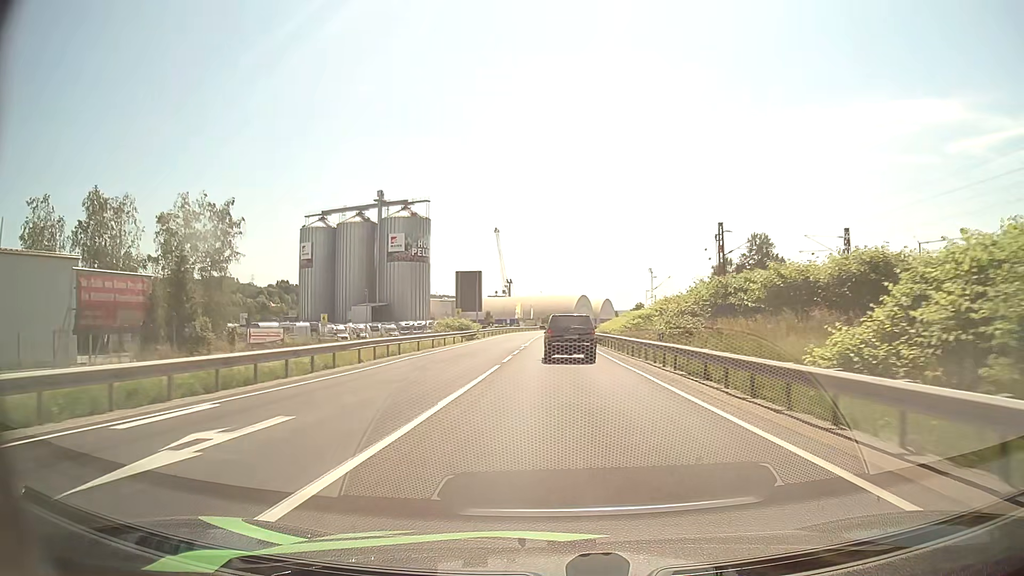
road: primary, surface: asphalt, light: Day
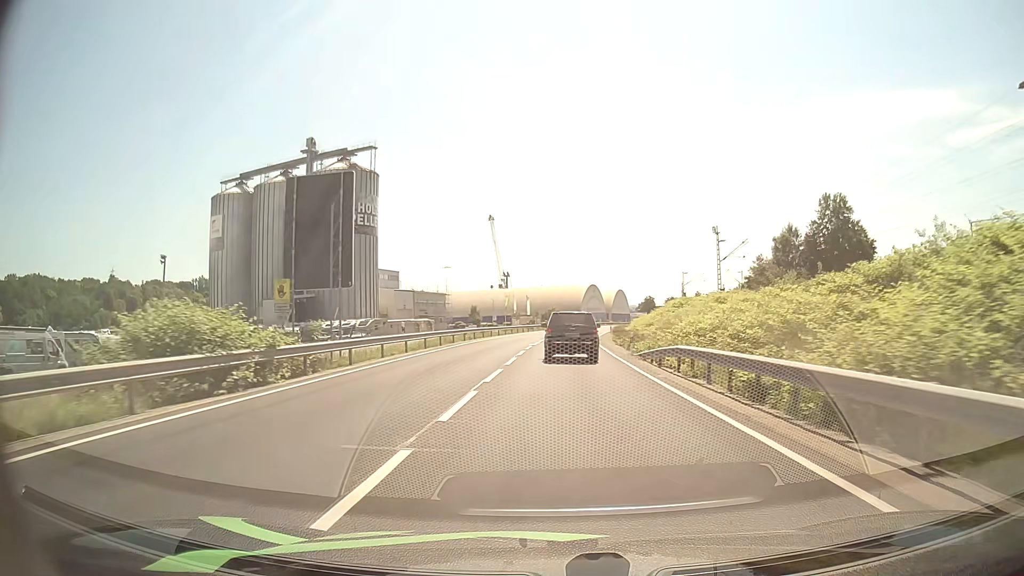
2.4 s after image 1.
(+0.1, +44.9) m; 0°
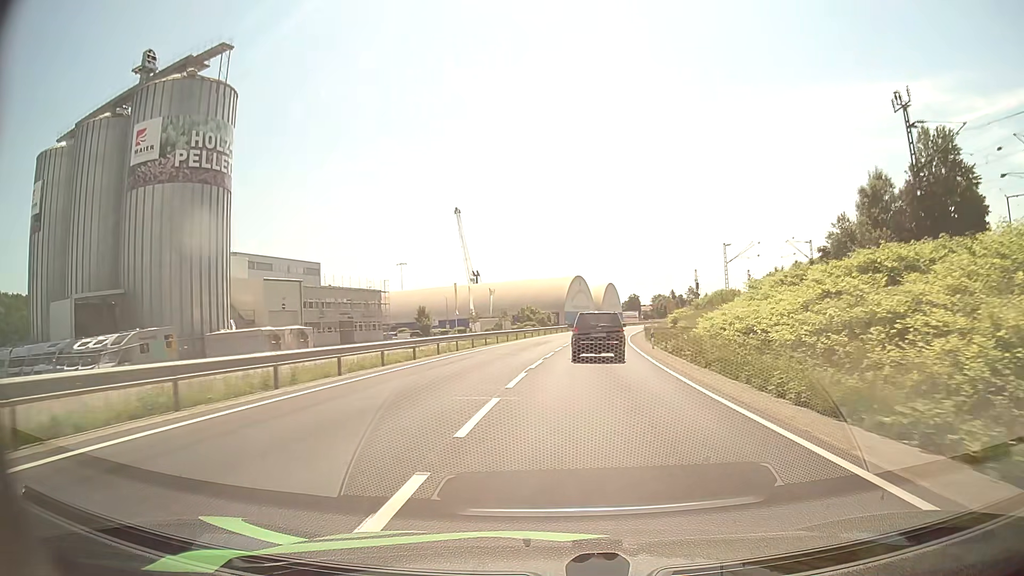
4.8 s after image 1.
(+0.4, +43.2) m; +2°
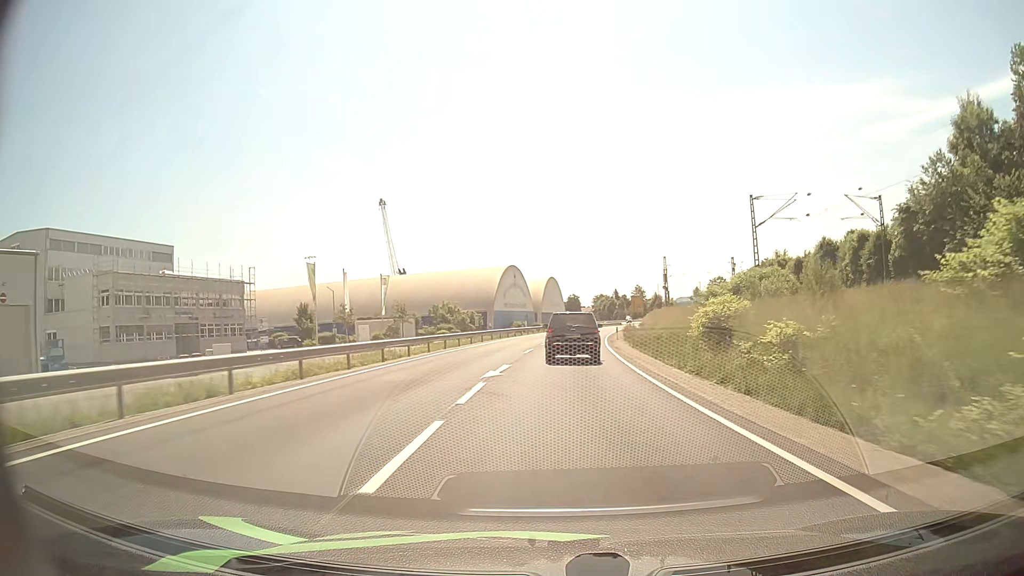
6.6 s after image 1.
(+1.6, +32.6) m; +5°
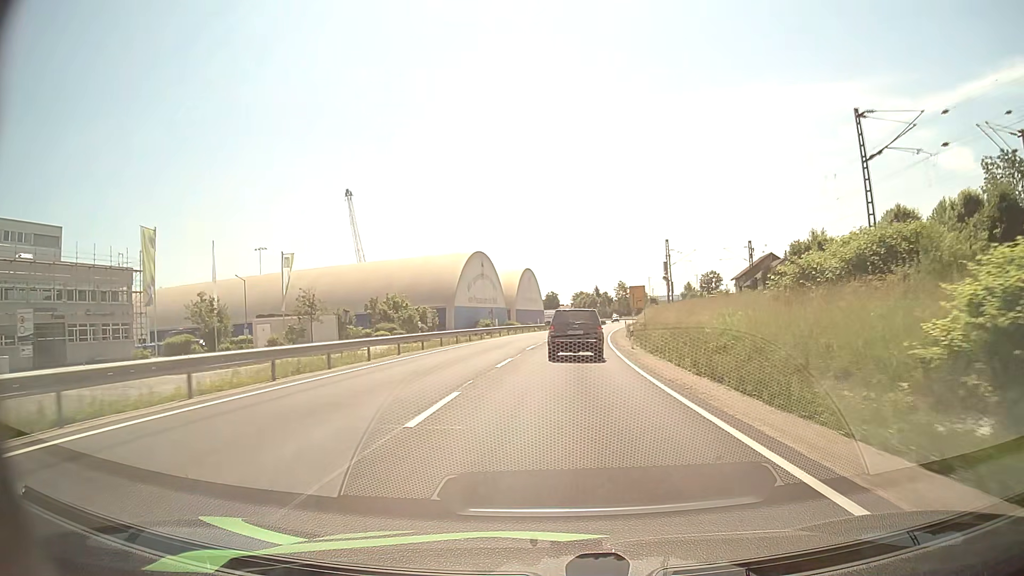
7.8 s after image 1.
(+0.4, +21.2) m; +2°
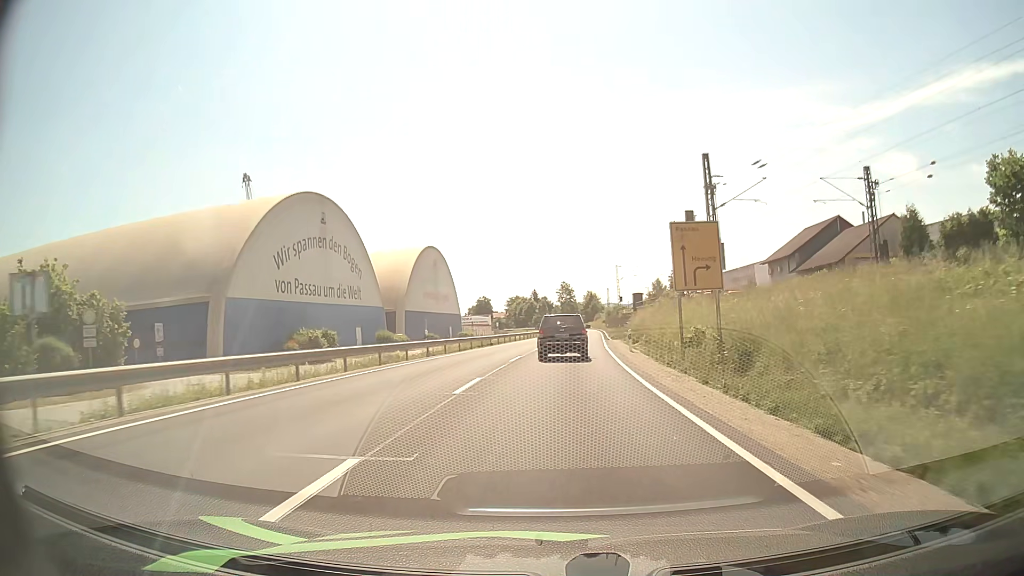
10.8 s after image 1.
(+2.2, +49.6) m; +5°
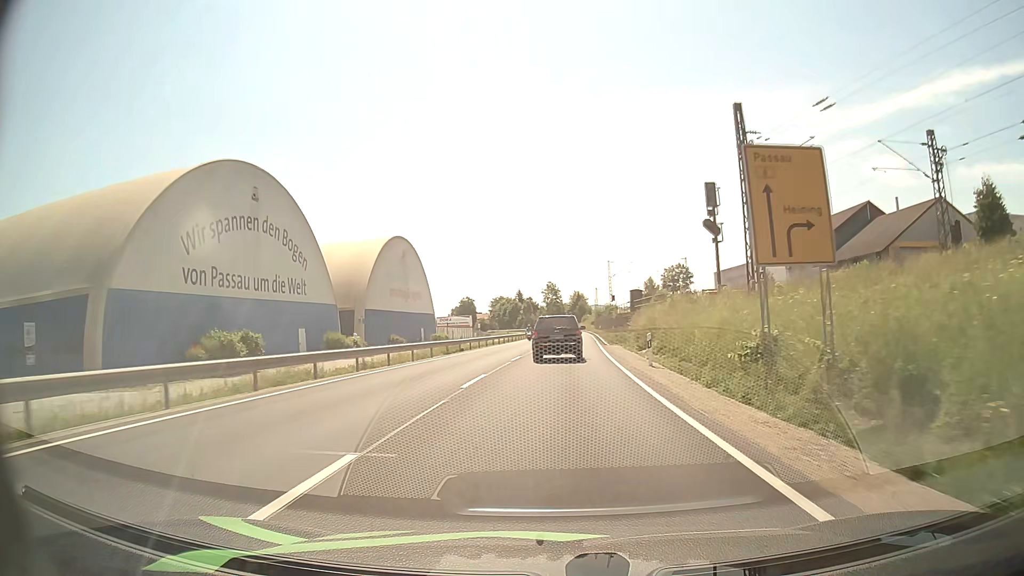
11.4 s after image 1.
(+0.1, +10.3) m; +1°
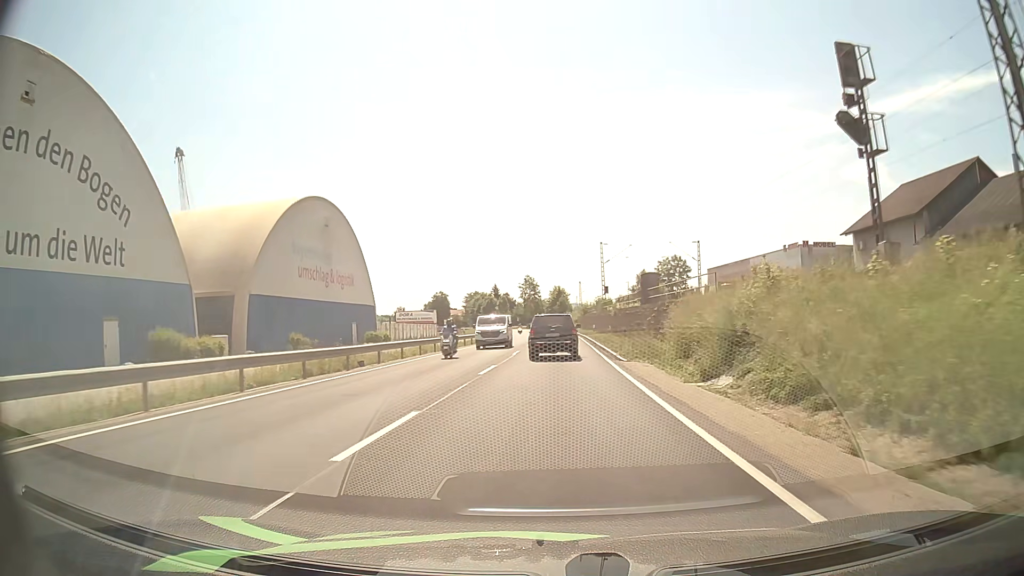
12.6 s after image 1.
(+0.3, +20.4) m; +2°
(0, +10) (0, +20) (0, +30) (+1, +40) (+1, +50) (+1, +60) (+1, +70) (+1, +80) (+1, +90) (+1, +100) m
